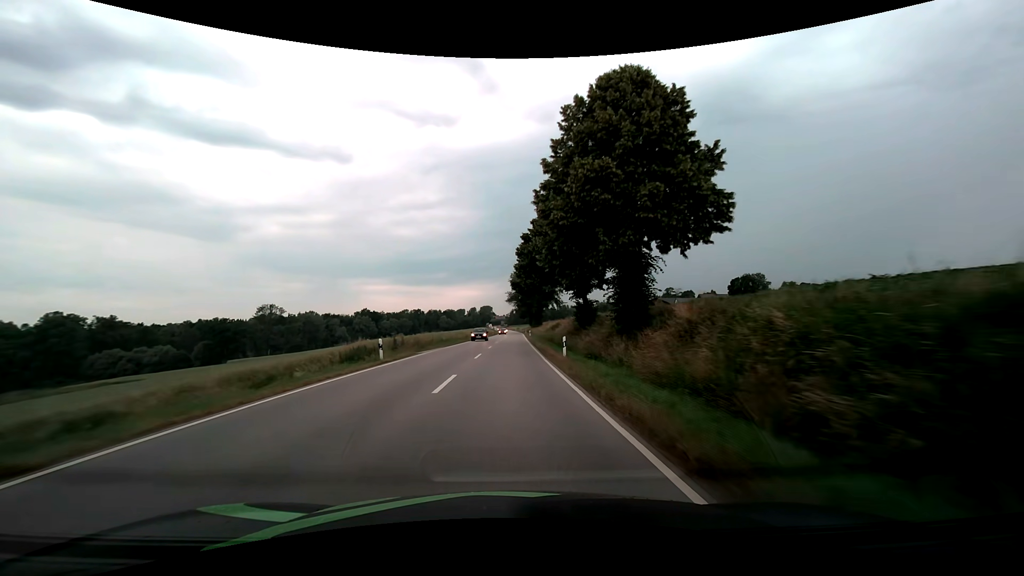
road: secondary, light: Day
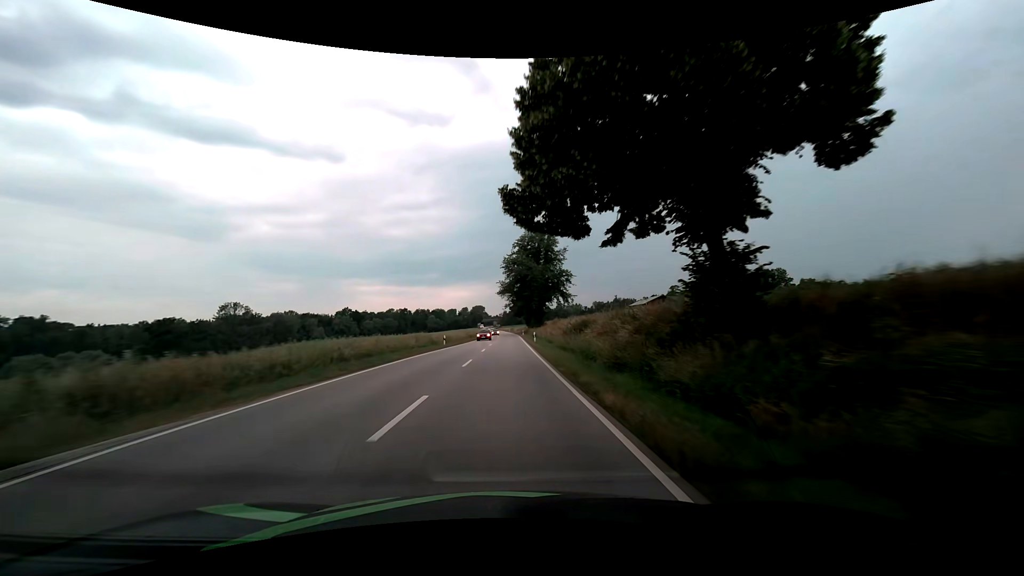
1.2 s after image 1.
(+0.2, +28.4) m; 0°
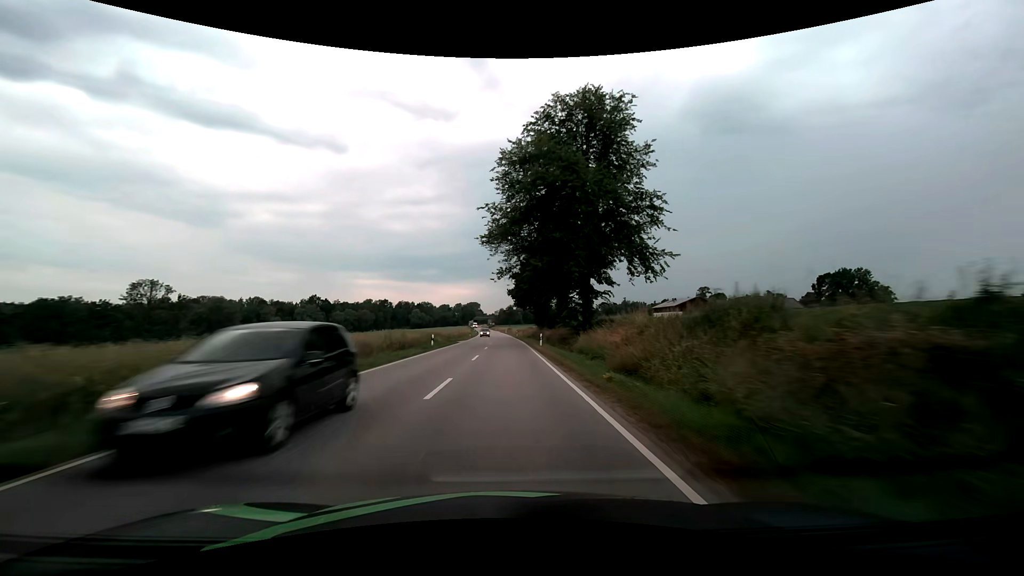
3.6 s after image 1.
(+0.5, +56.7) m; +1°
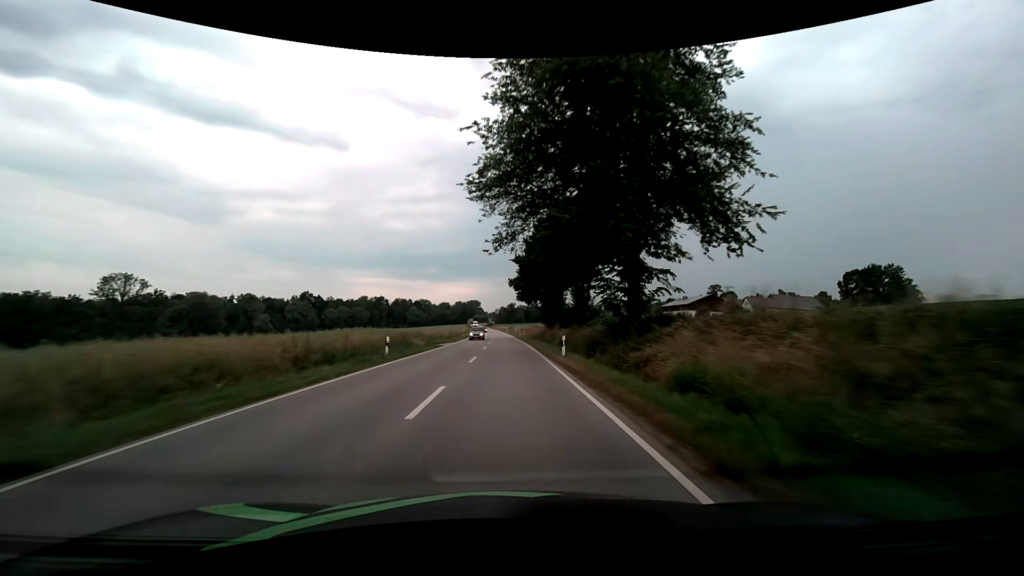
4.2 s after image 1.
(0.0, +14.2) m; 0°
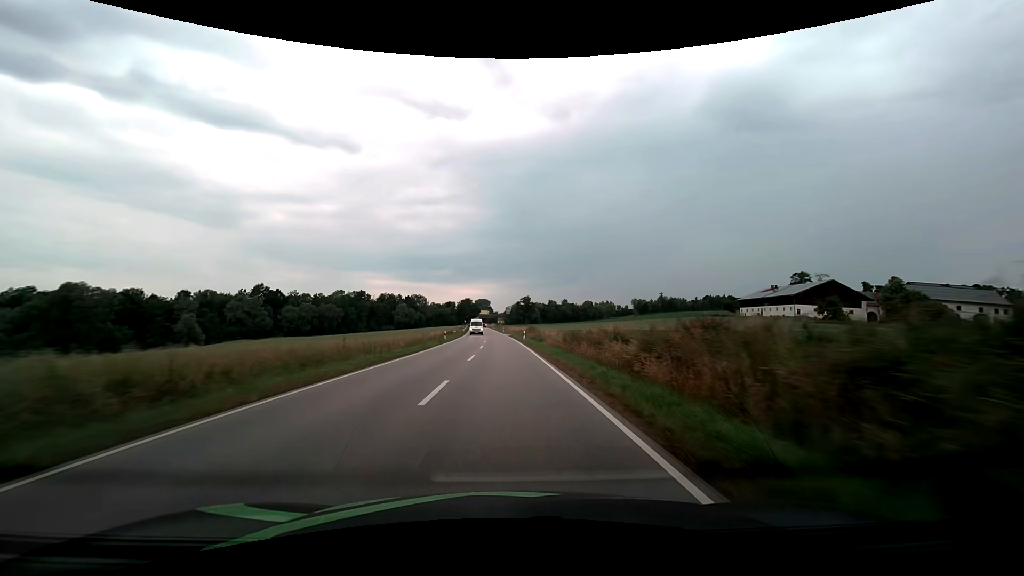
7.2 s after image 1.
(-0.5, +70.8) m; -2°
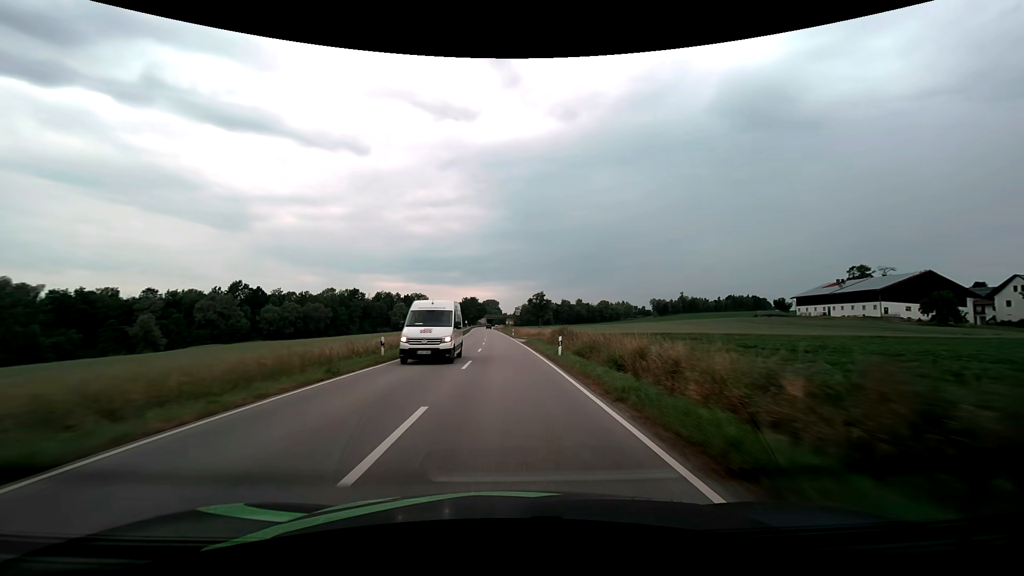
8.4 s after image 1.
(-0.1, +28.3) m; -1°
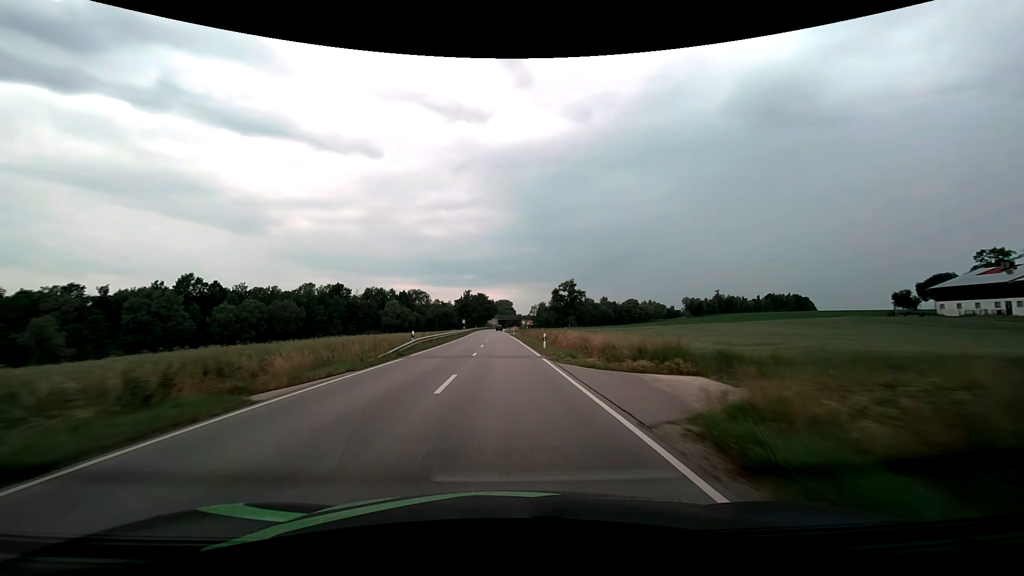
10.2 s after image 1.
(-0.6, +42.5) m; -2°
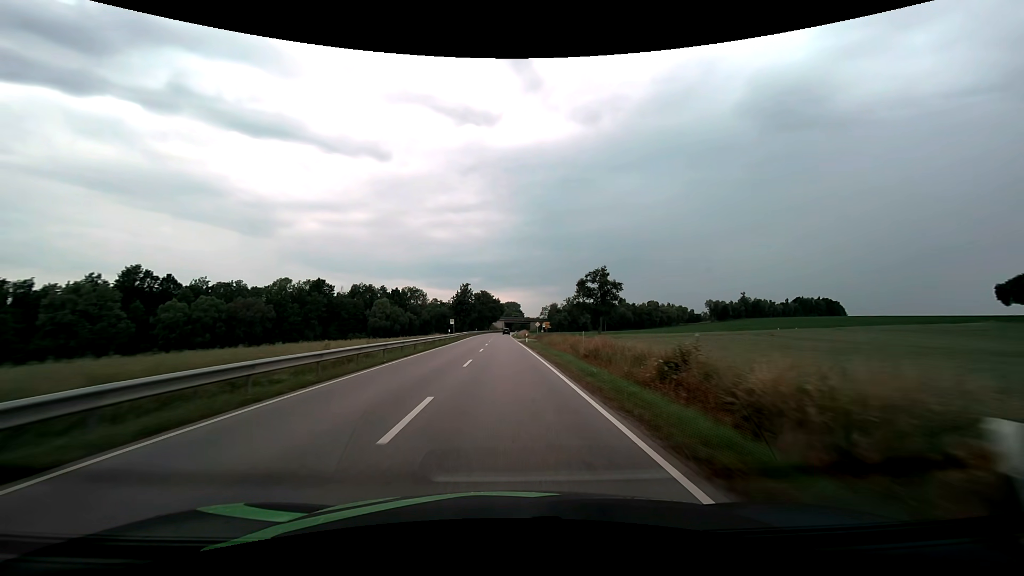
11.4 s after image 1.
(-0.2, +28.3) m; -1°
(0, +10) (0, +20) (0, +30) (0, +40) (0, +50) (-1, +60) (-1, +70) (-1, +80) (-1, +90) (-1, +100) m
